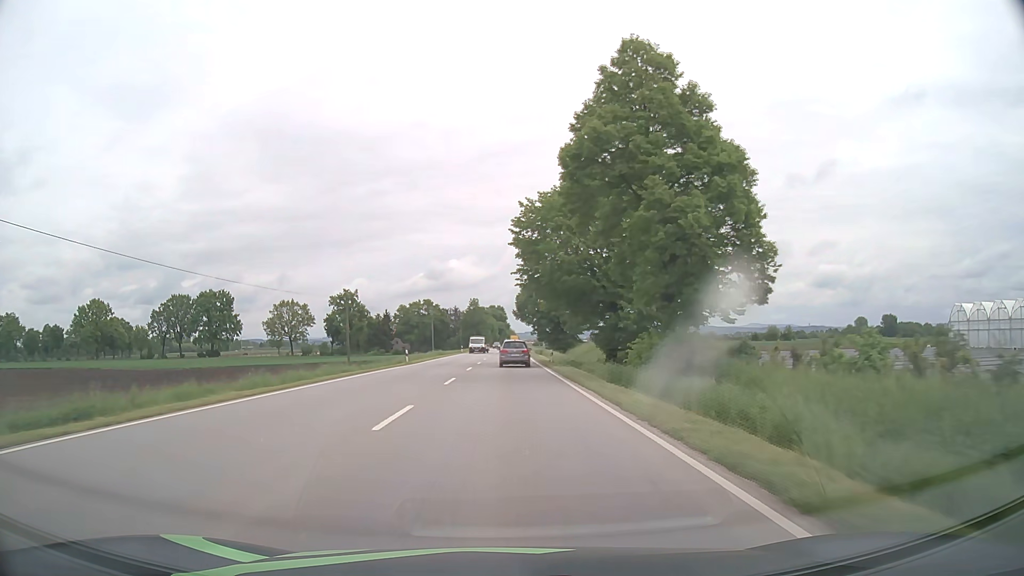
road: primary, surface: asphalt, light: Day
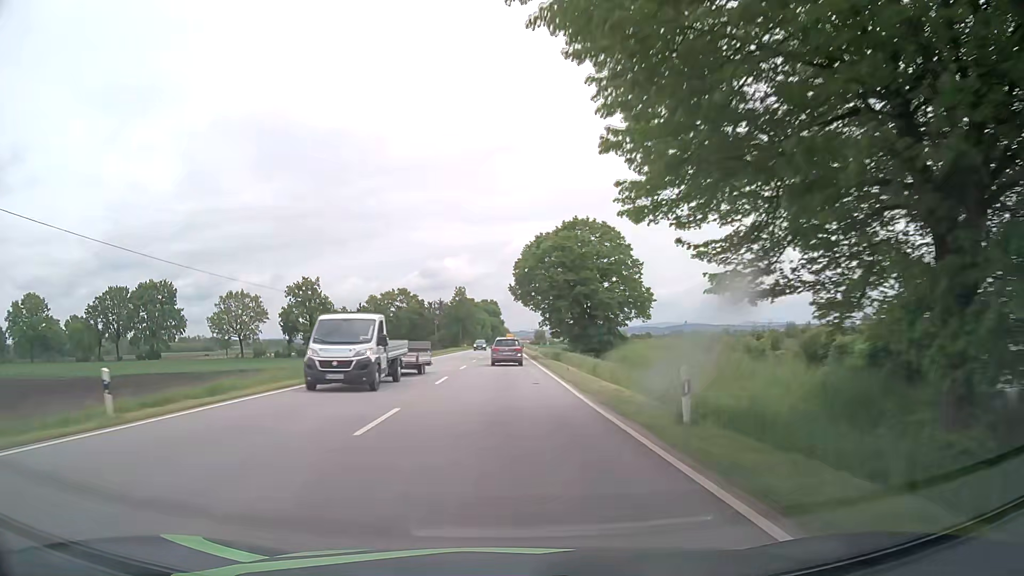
(+0.1, +36.3) m; 0°
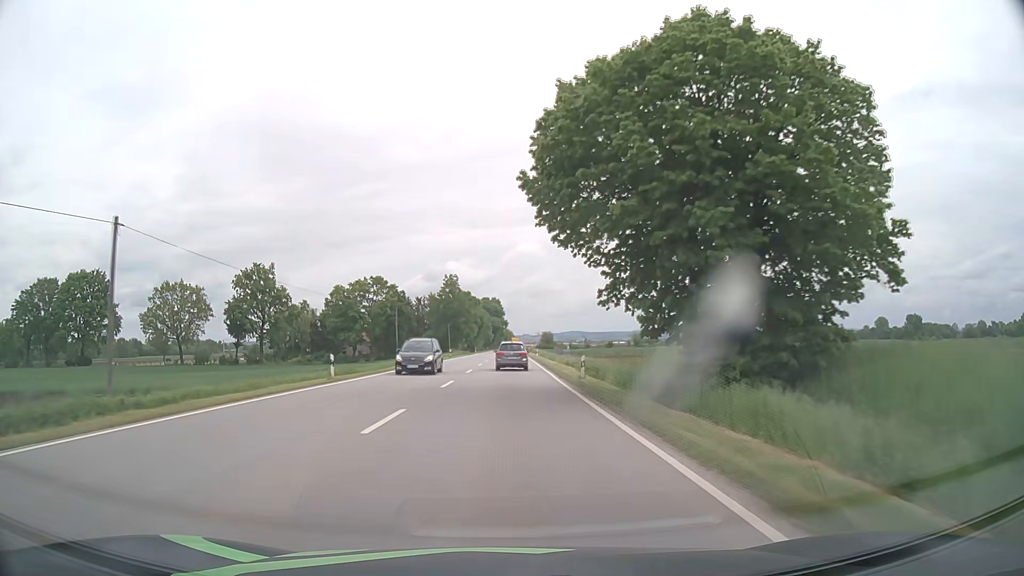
(0.0, +35.7) m; 0°
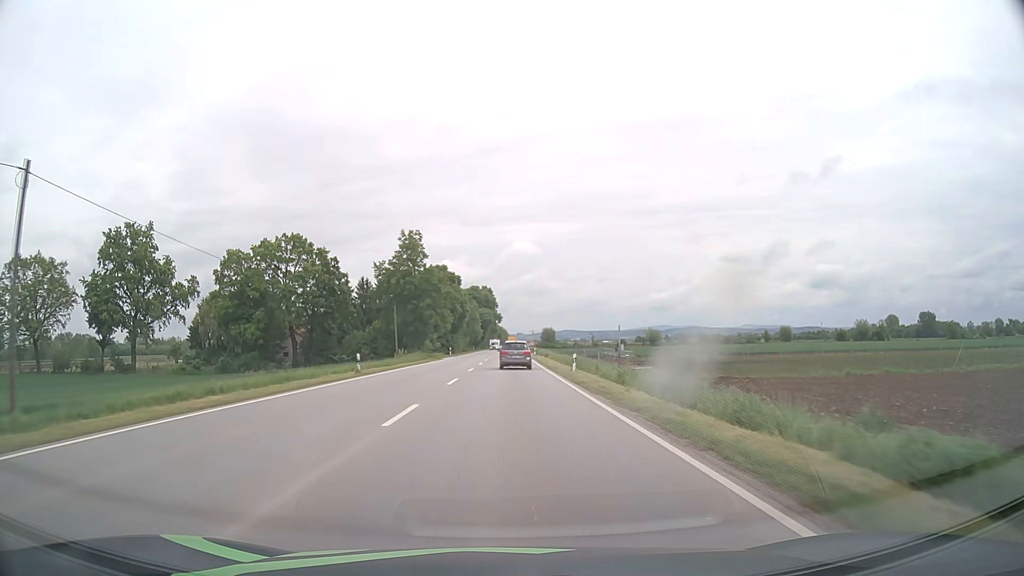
(+0.1, +47.0) m; +1°
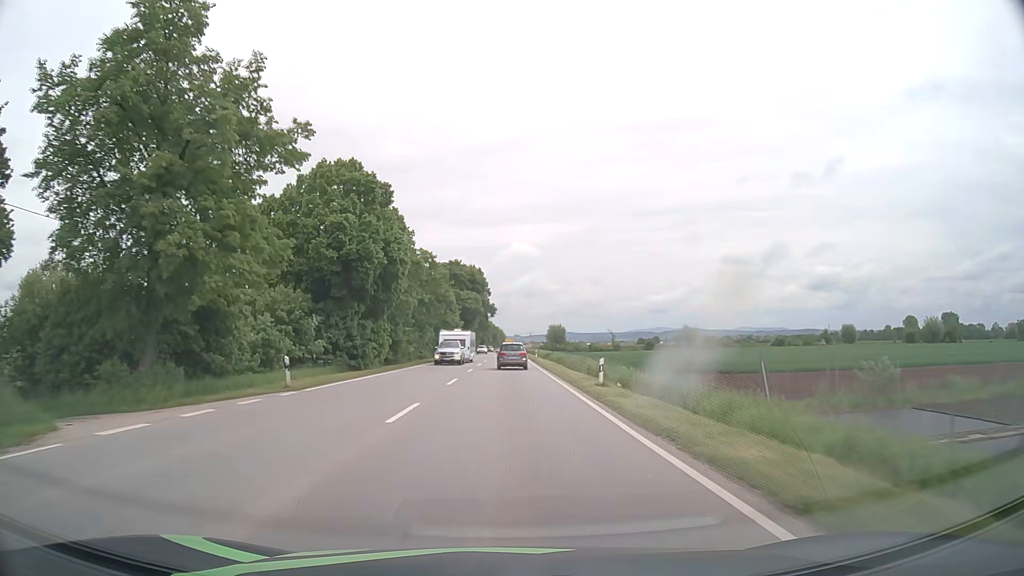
(+0.2, +59.2) m; 0°
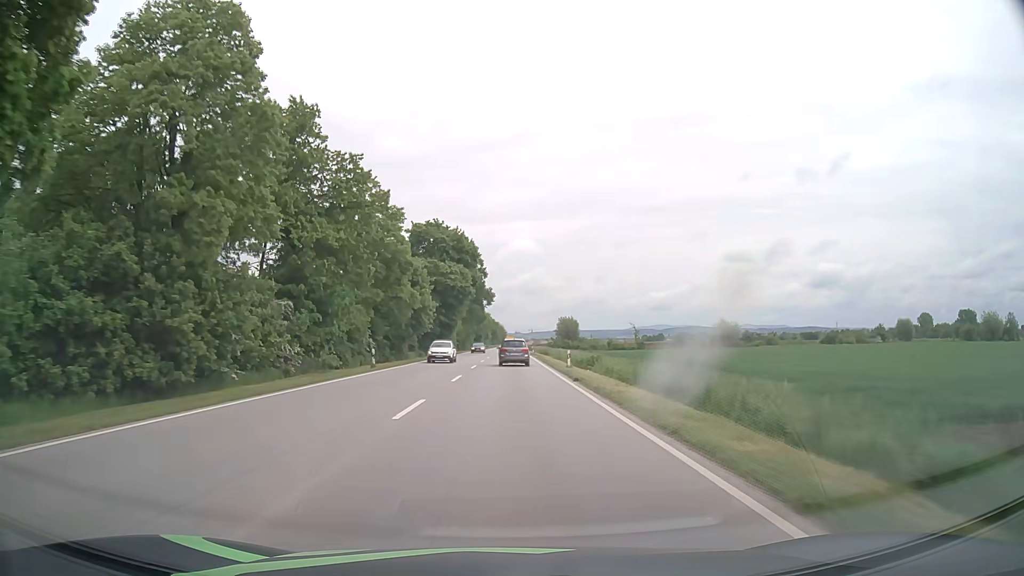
(0.0, +36.2) m; 0°
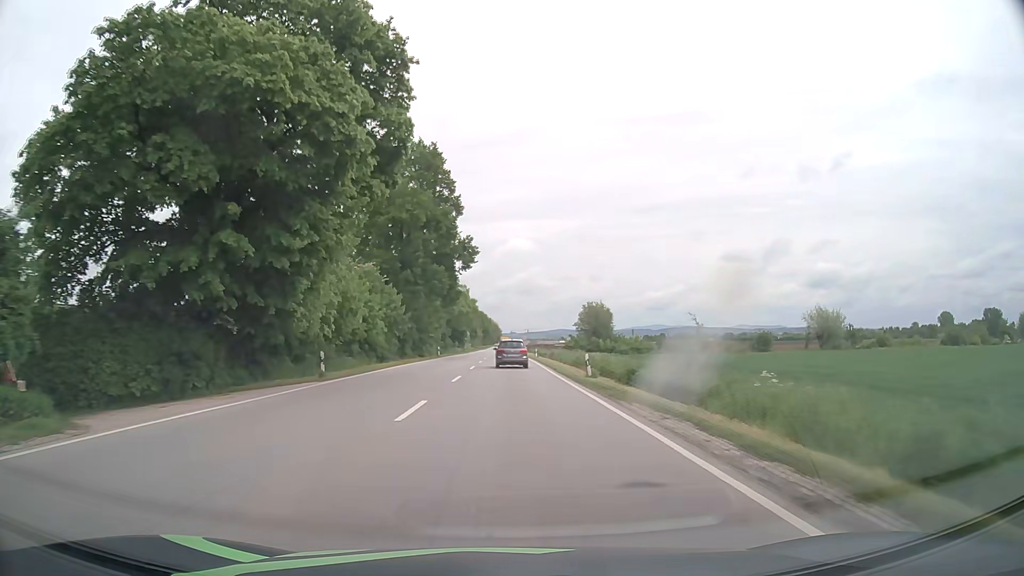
(+0.1, +59.8) m; 0°
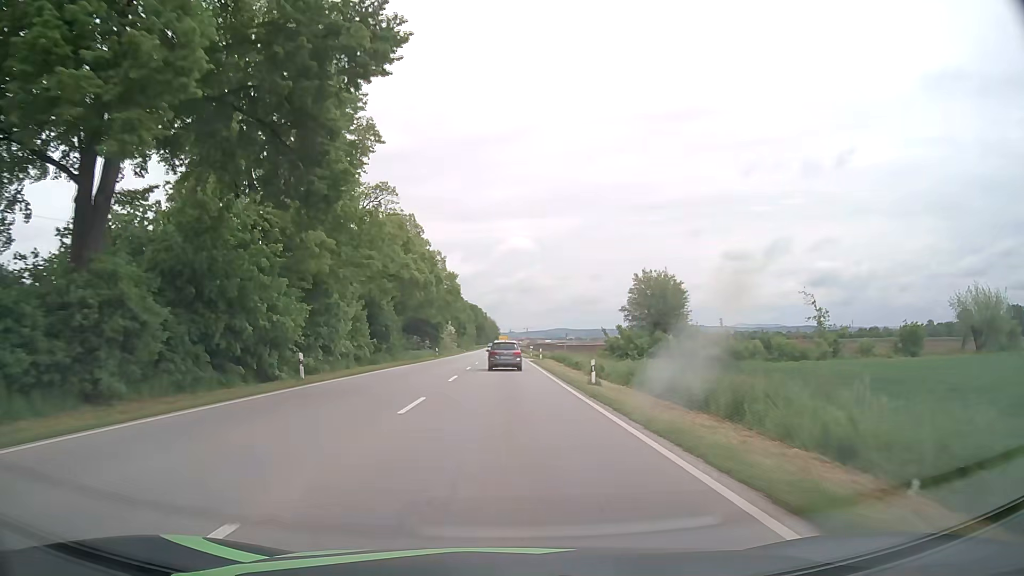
(+0.1, +46.5) m; 0°
(0, +10) (0, +20) (0, +30) (0, +40) (0, +50) (0, +60) (0, +70) (0, +80) (0, +90) (0, +100) m
